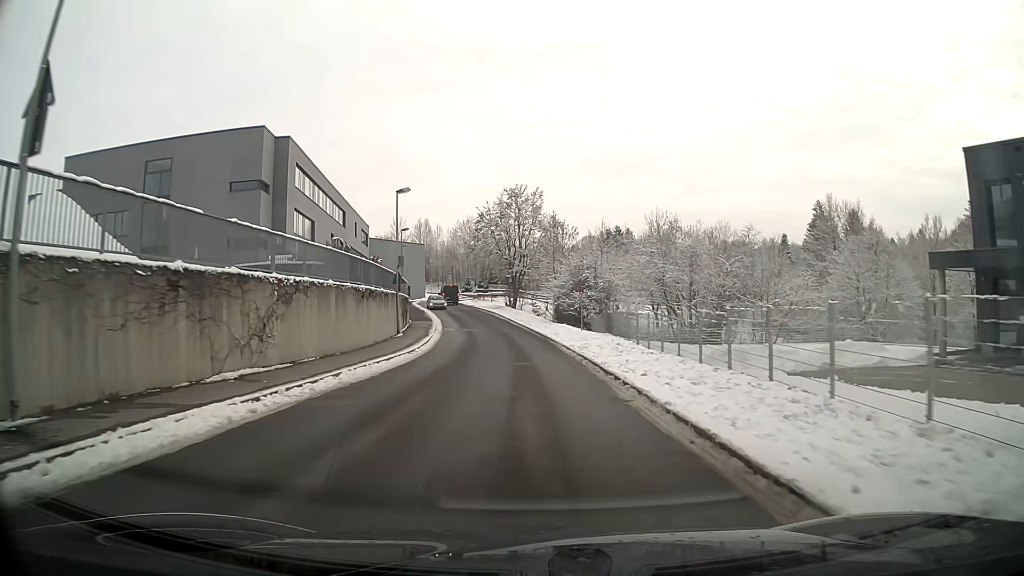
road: residential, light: Day
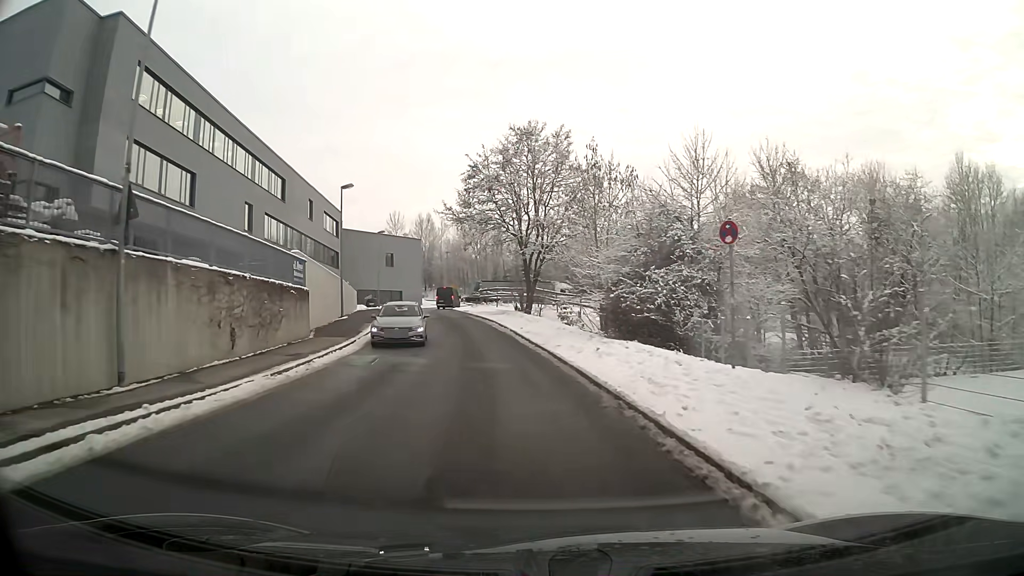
(-0.4, +26.8) m; -3°
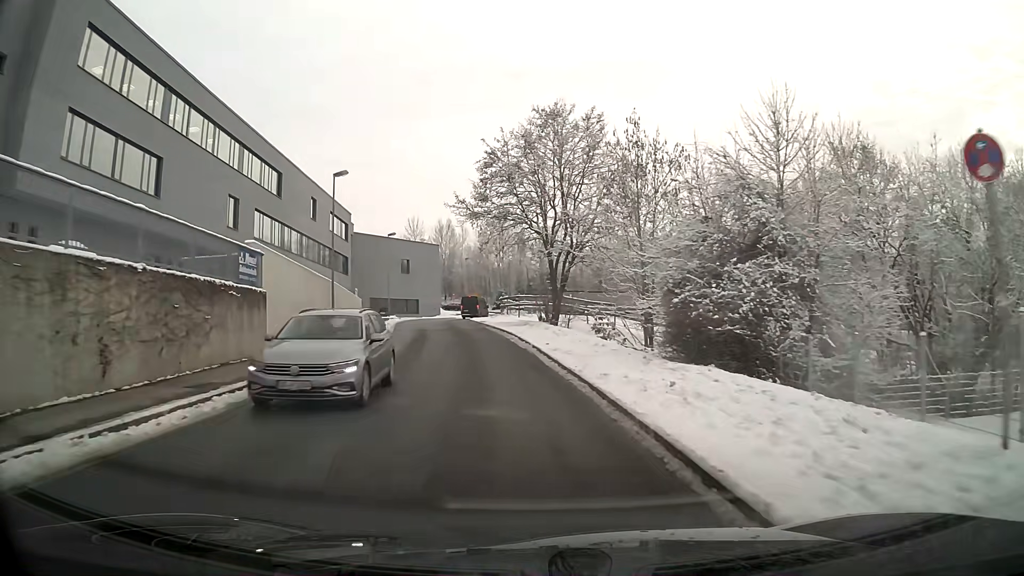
(-0.1, +6.6) m; -2°
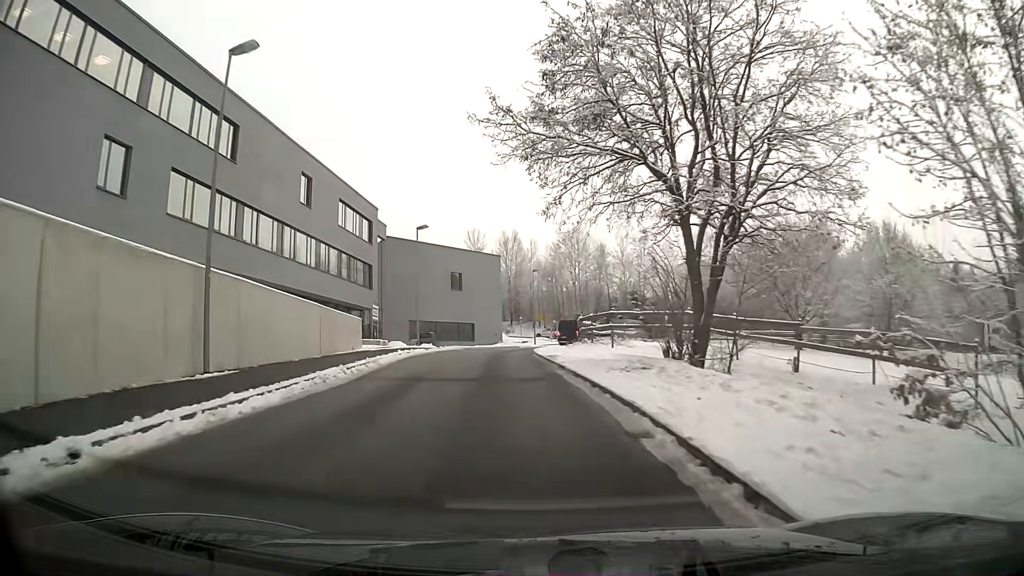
(-1.1, +20.1) m; -6°
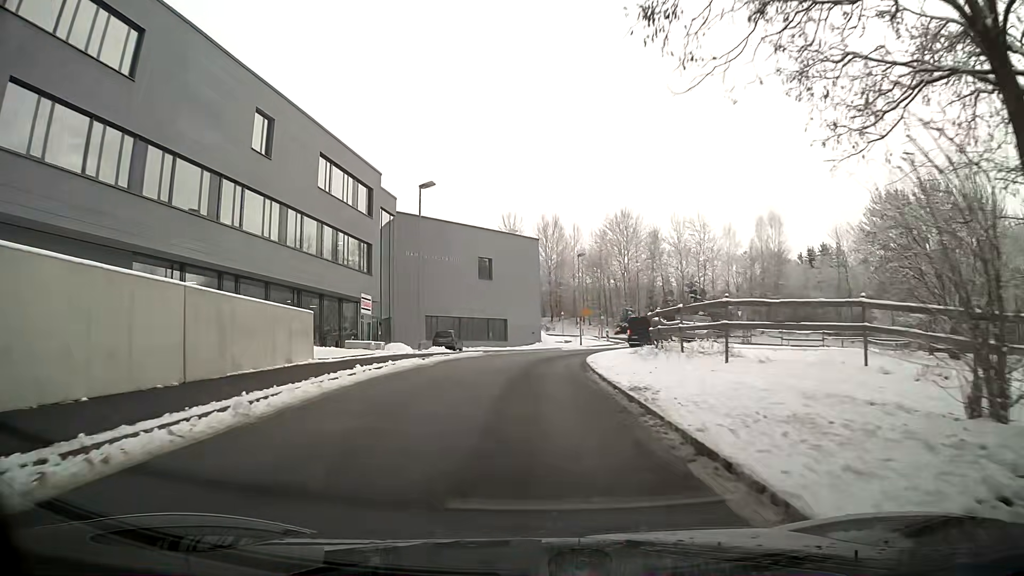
(-0.4, +13.2) m; -4°
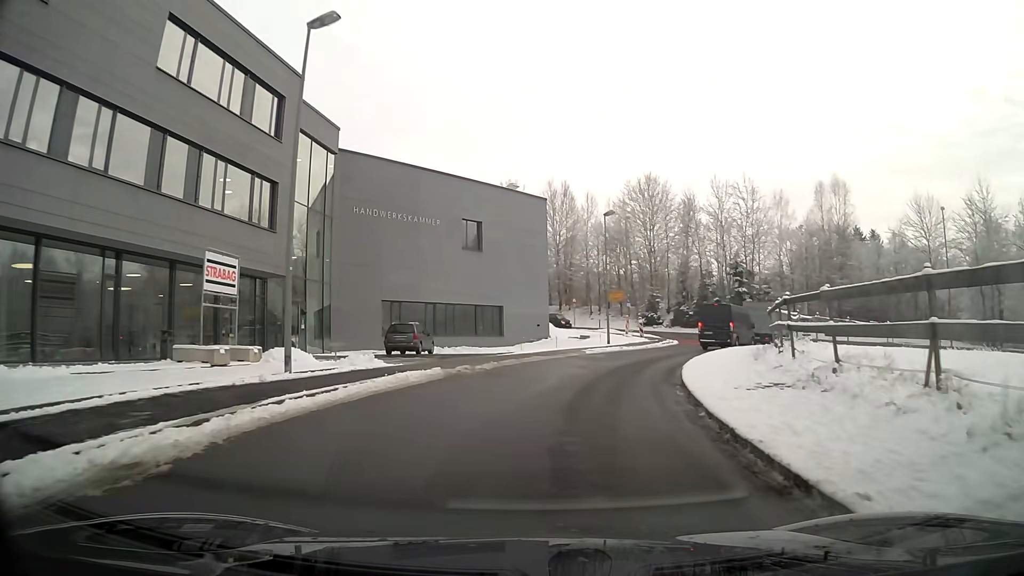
(+0.2, +17.9) m; +2°
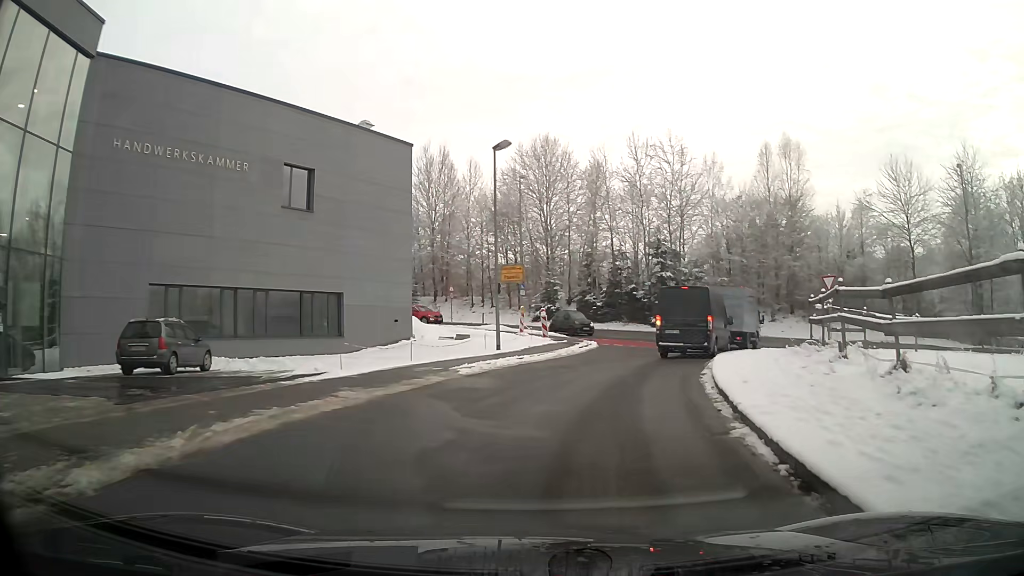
(+1.1, +14.7) m; +10°
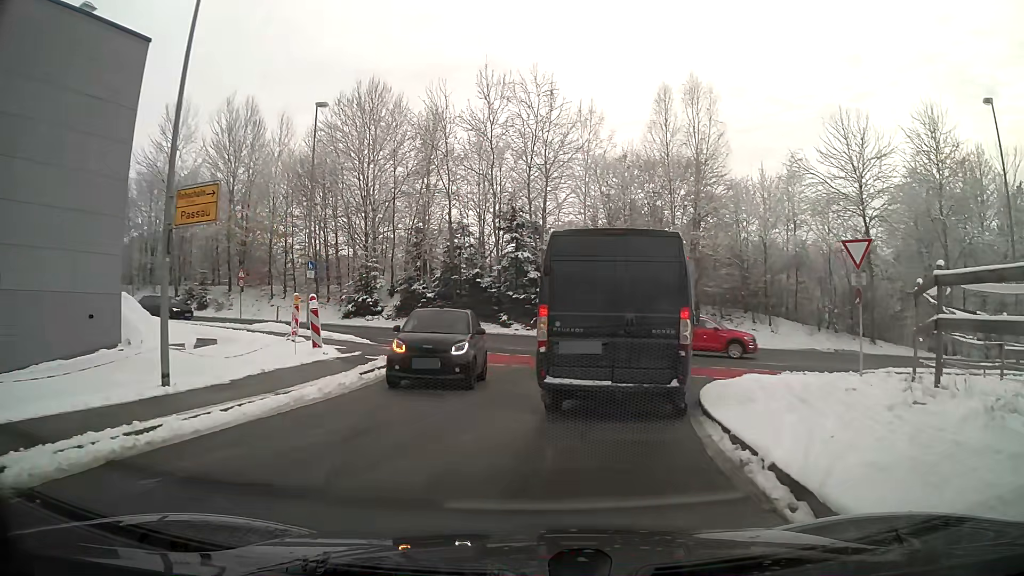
(+1.6, +14.5) m; +13°
